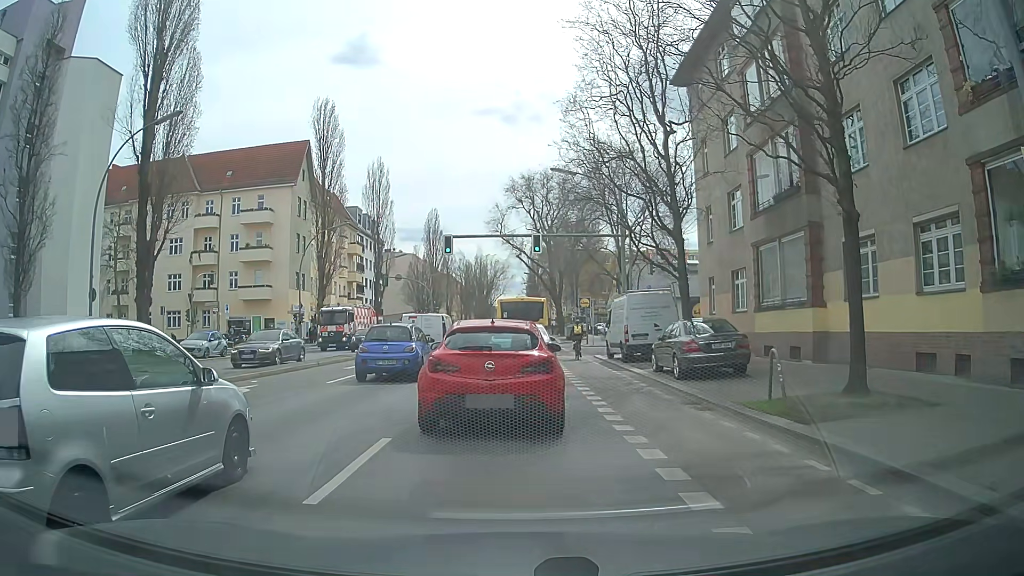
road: secondary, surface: asphalt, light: Day
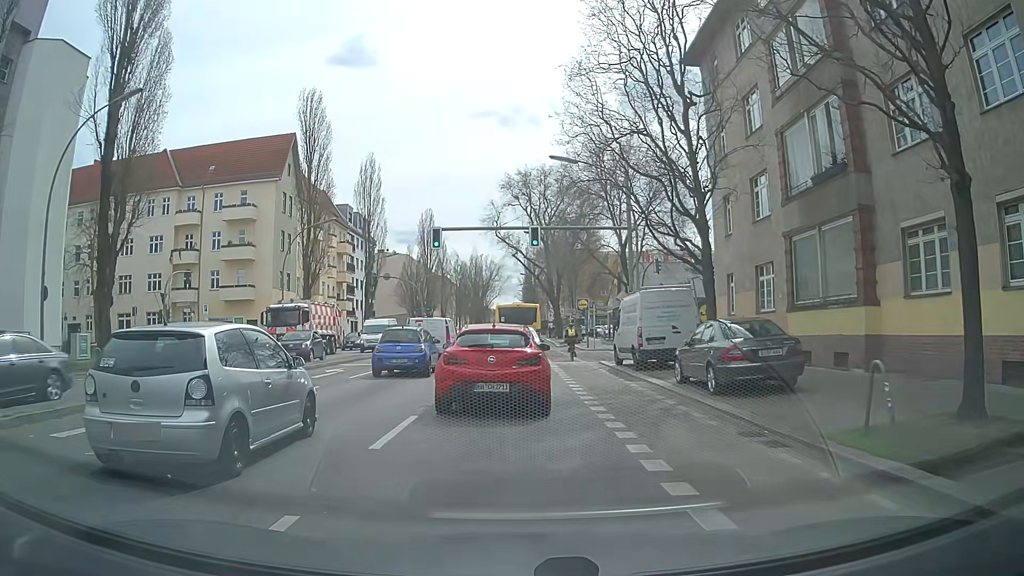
(-0.1, +3.7) m; -2°
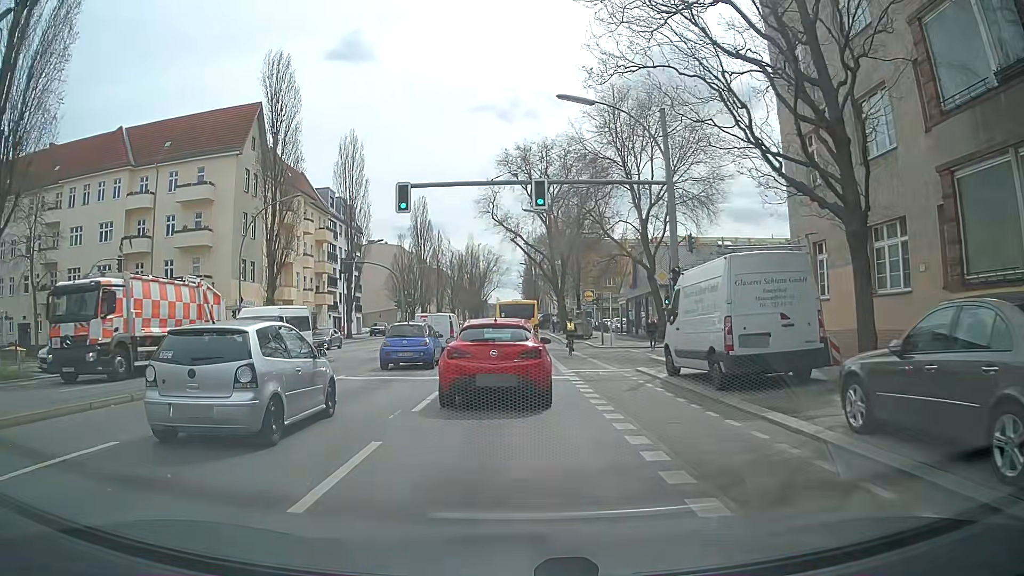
(-0.1, +9.1) m; +1°
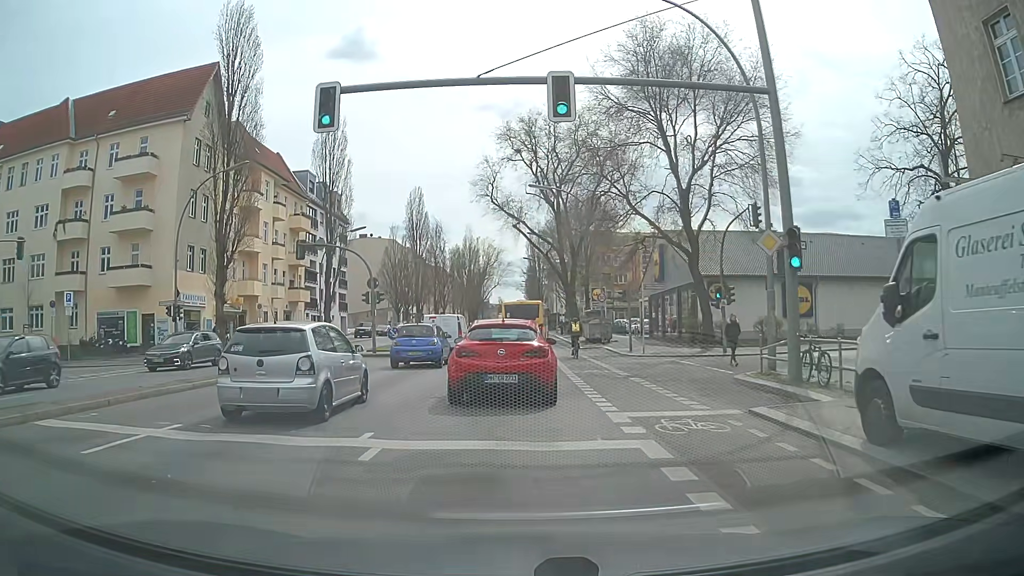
(-0.2, +9.9) m; -2°
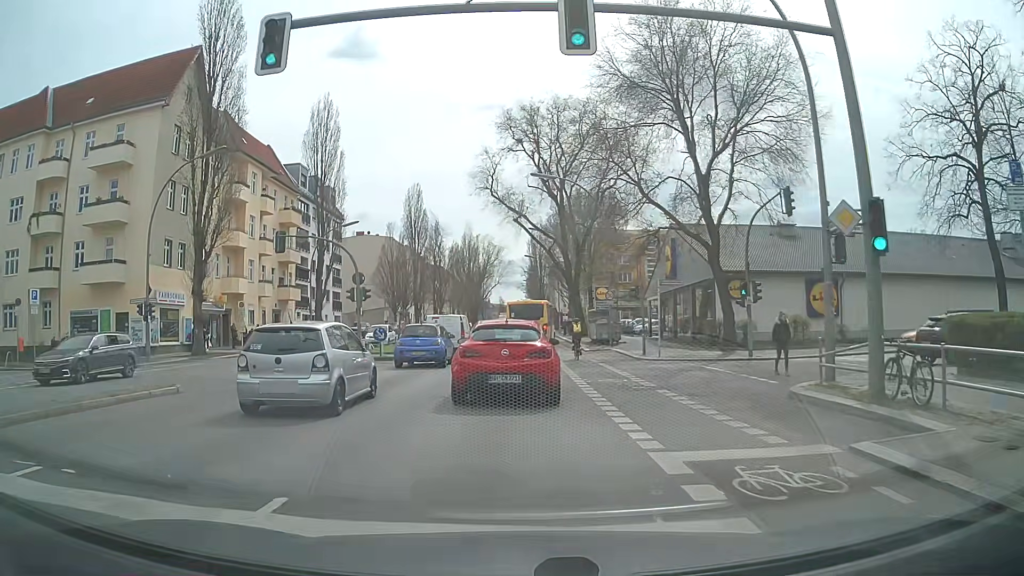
(0.0, +3.3) m; 0°
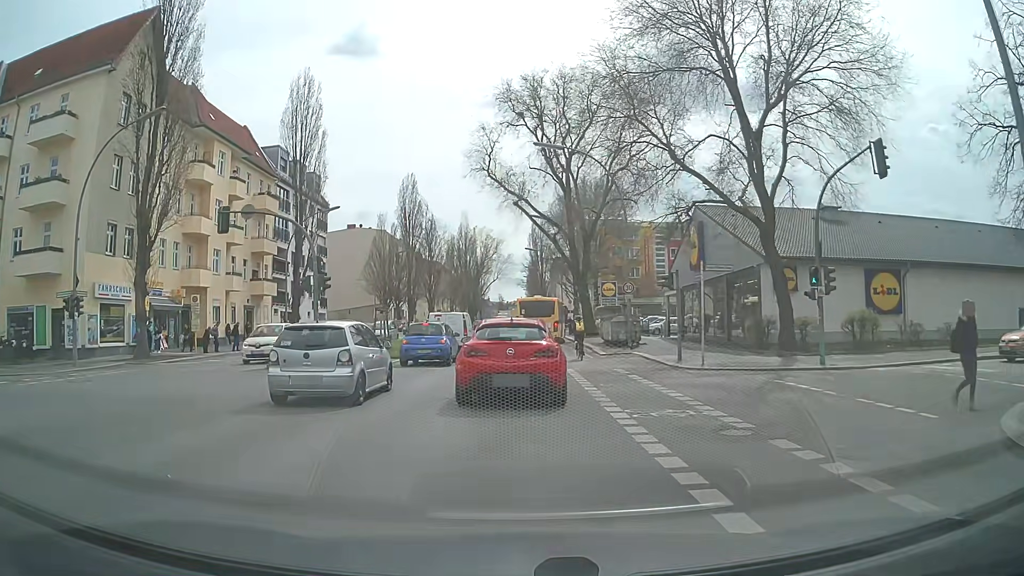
(0.0, +6.7) m; +1°
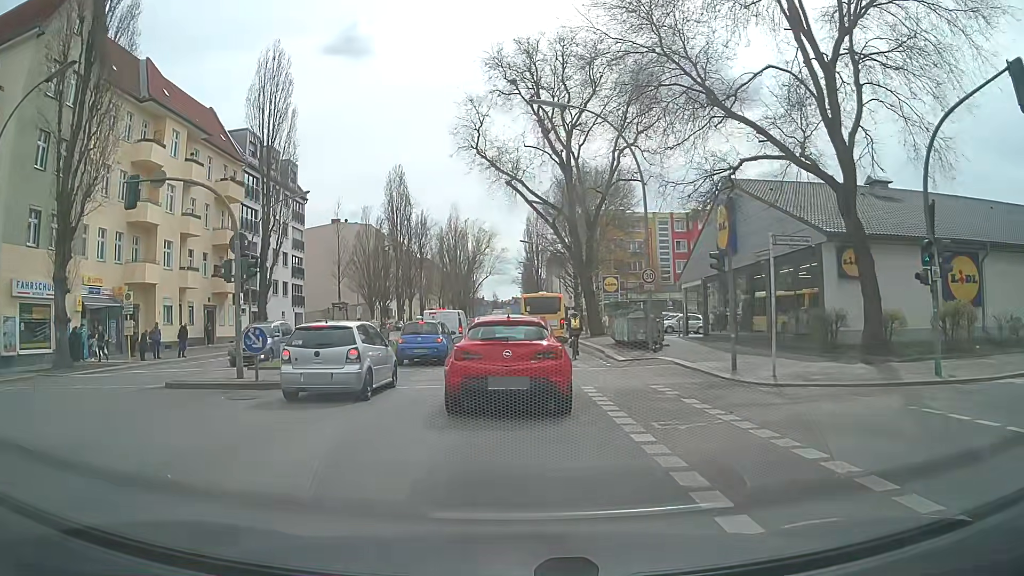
(0.0, +6.5) m; 0°
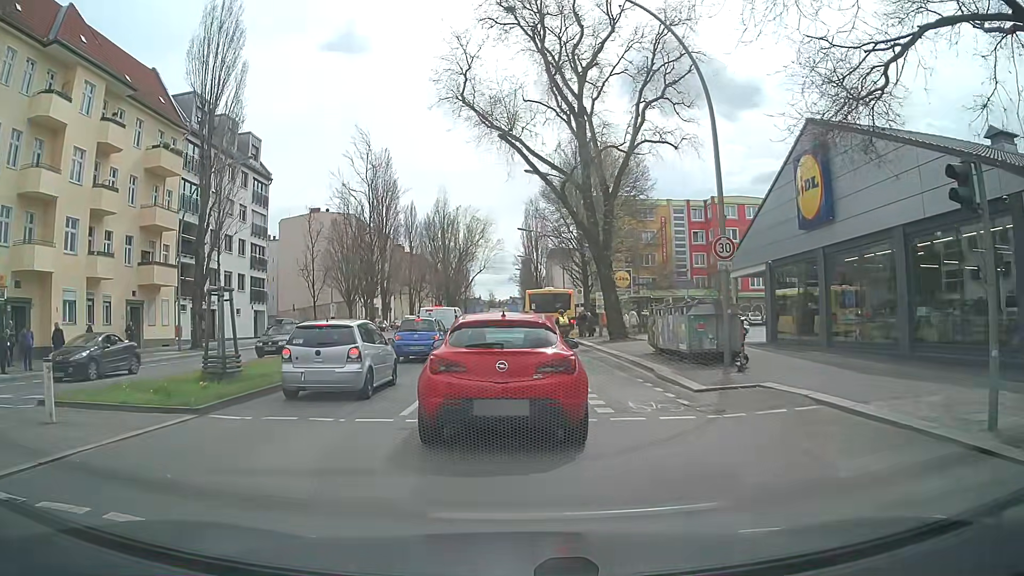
(+0.1, +10.2) m; +1°
(0, +10) (0, +20) (0, +30) (0, +40) (-1, +50) (-1, +60) (-1, +70) (-1, +80) (-1, +90) (-1, +100) m
